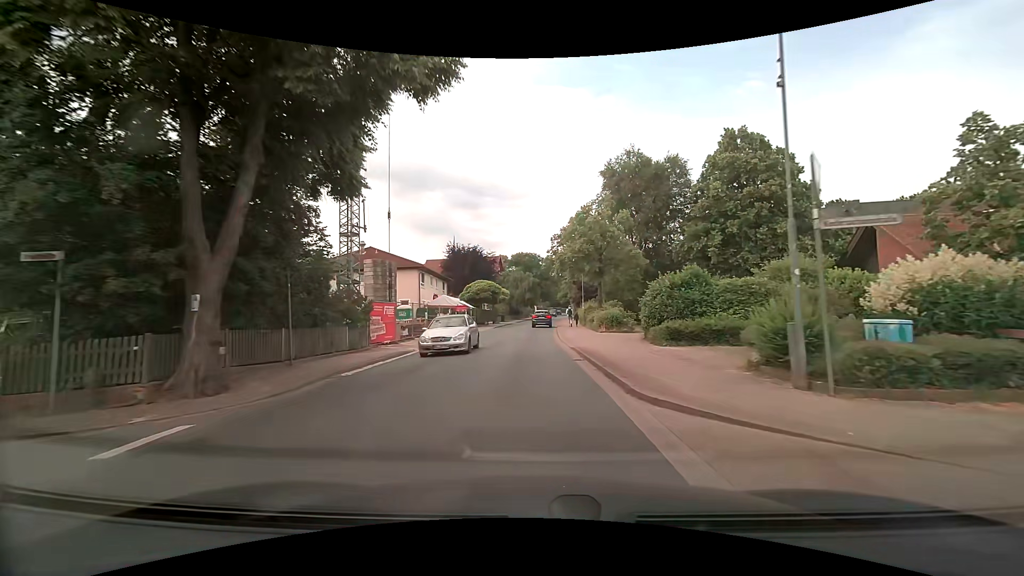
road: tertiary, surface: asphalt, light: Day
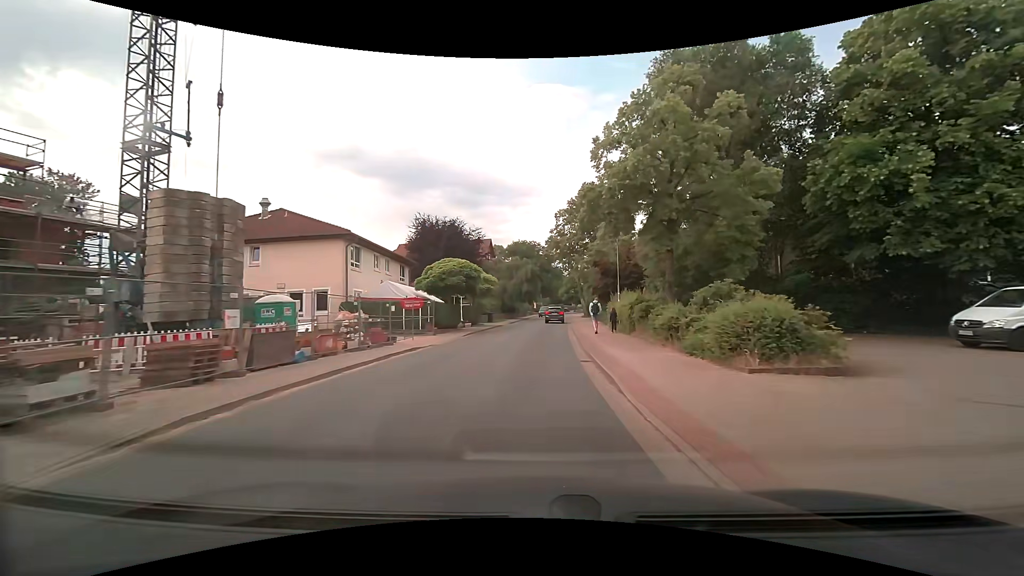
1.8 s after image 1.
(-0.1, +19.9) m; -1°
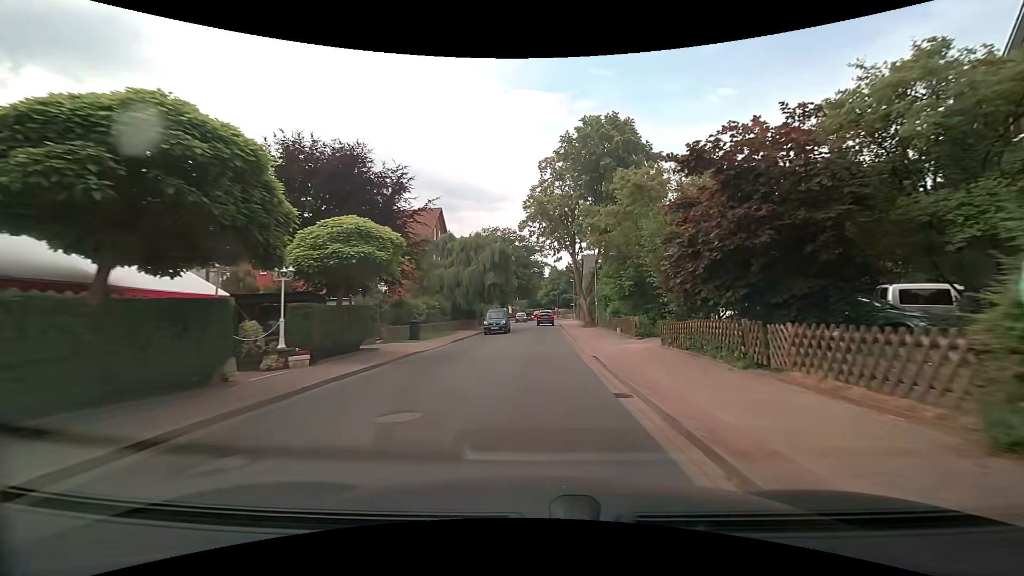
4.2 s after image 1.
(+0.8, +26.0) m; +3°
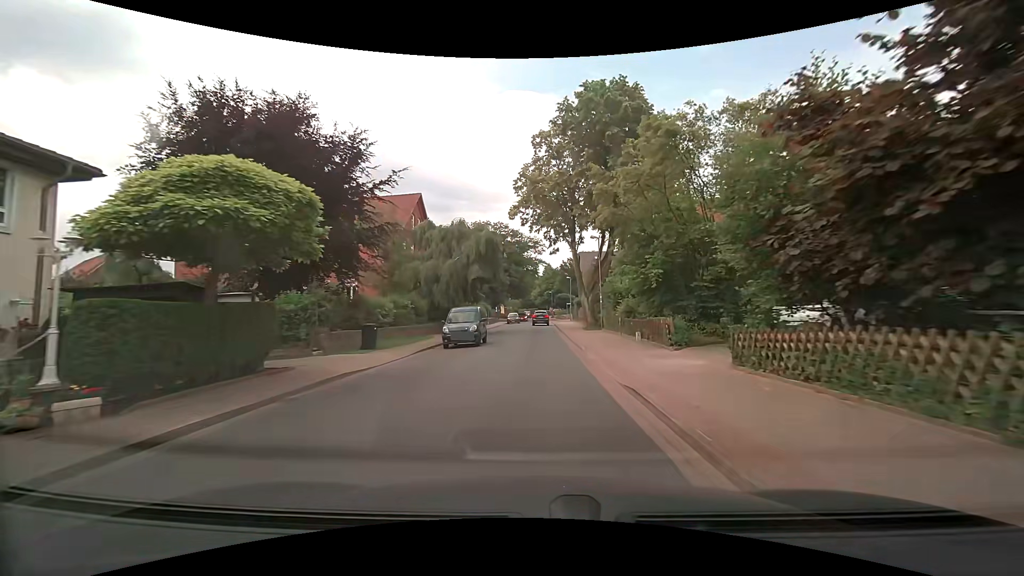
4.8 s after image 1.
(+0.1, +6.5) m; +1°
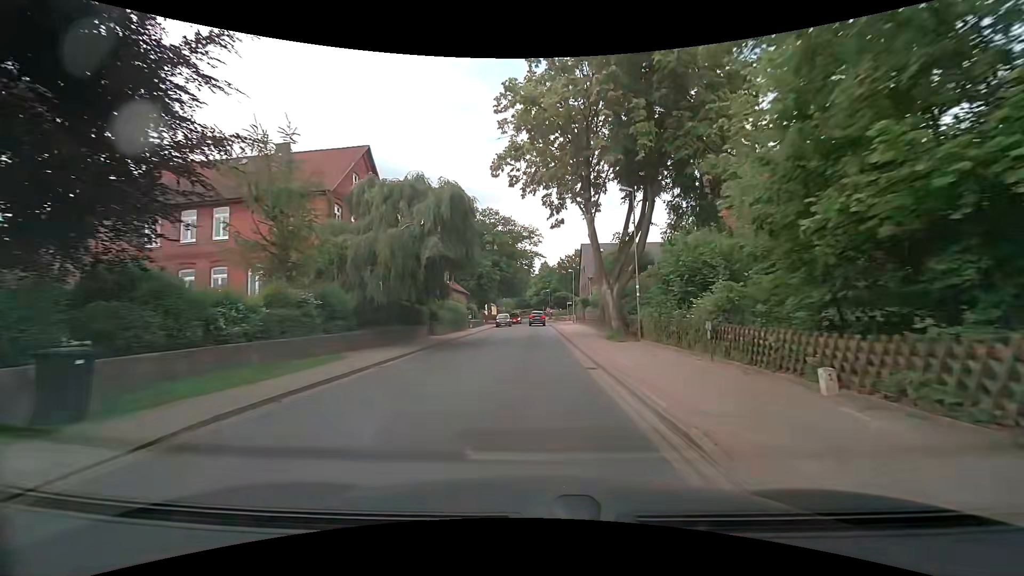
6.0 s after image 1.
(+0.1, +13.0) m; +1°
(0, +10) (0, +20) (0, +30) (0, +40) (0, +50) (0, +60) (0, +70) (0, +80) (0, +90) (-1, +100) m
